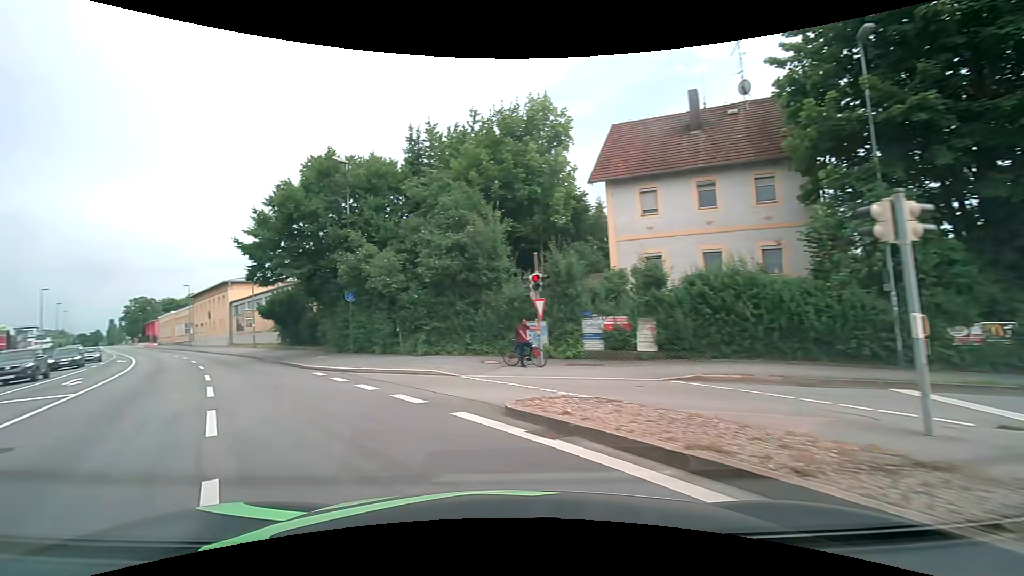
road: primary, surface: asphalt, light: Day
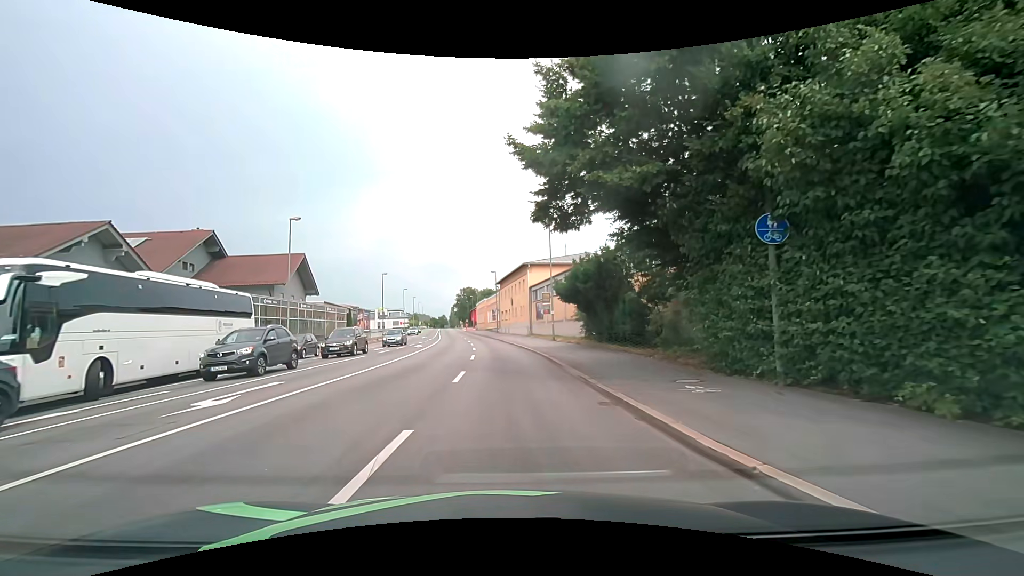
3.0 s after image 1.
(-6.4, +15.7) m; -32°
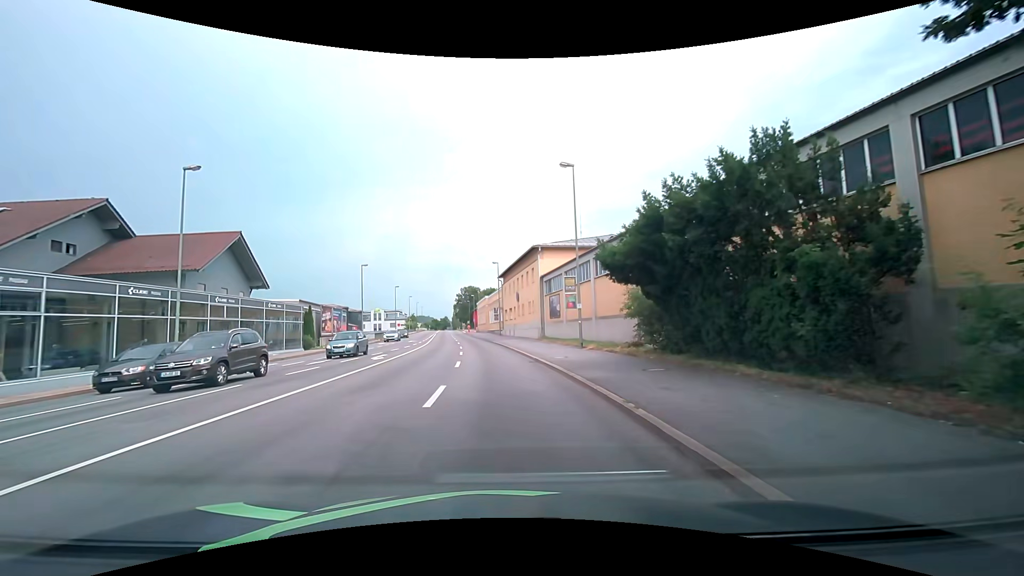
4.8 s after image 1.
(-0.2, +13.3) m; -1°
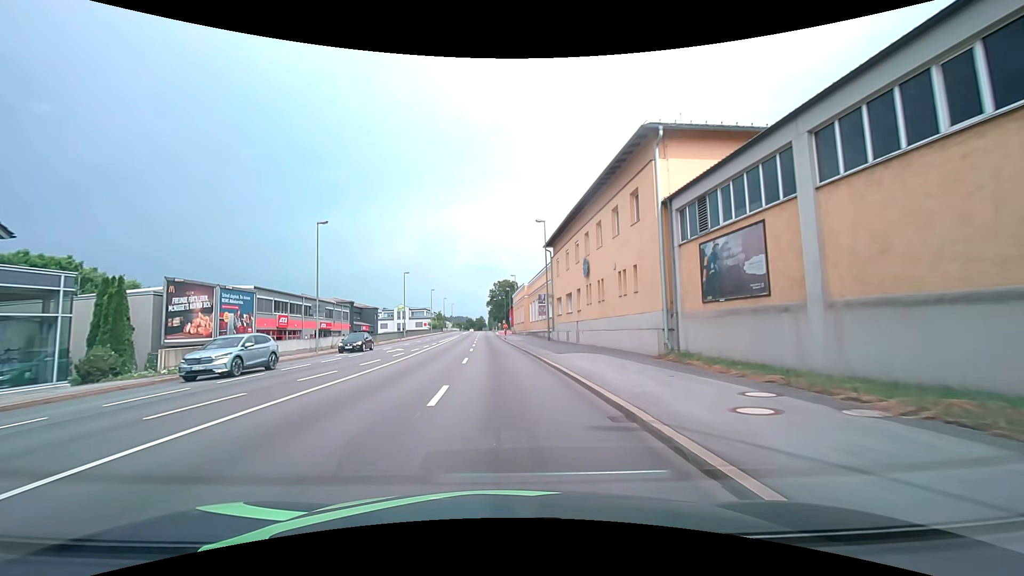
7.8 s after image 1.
(-1.2, +27.4) m; -4°
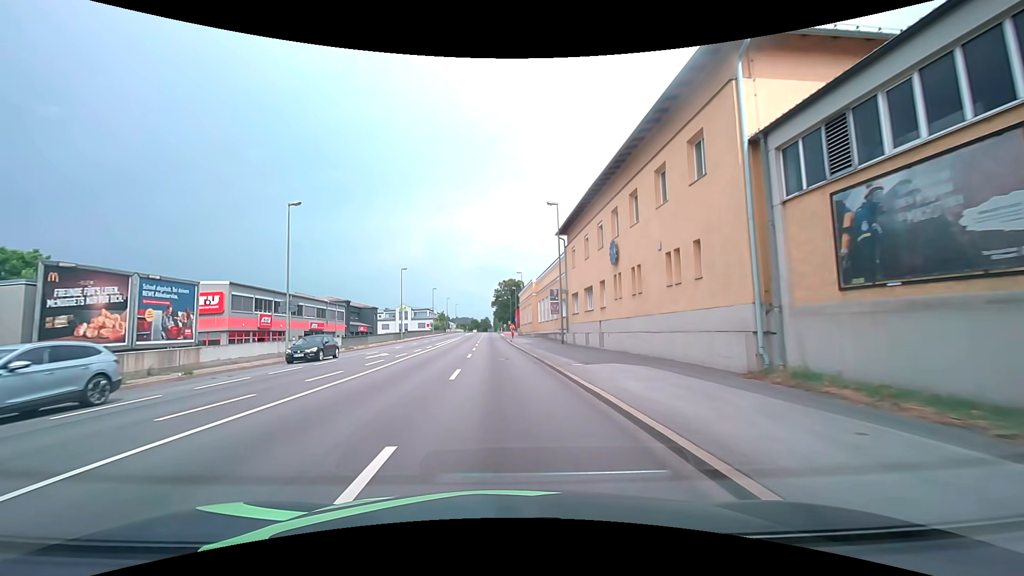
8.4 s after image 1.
(0.0, +6.3) m; -1°
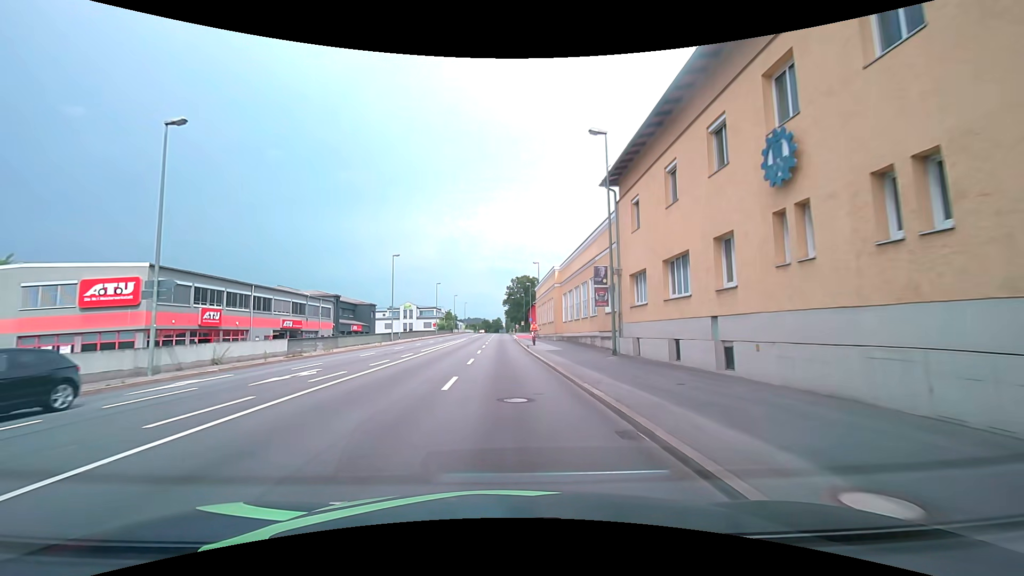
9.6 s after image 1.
(-0.2, +13.3) m; -2°
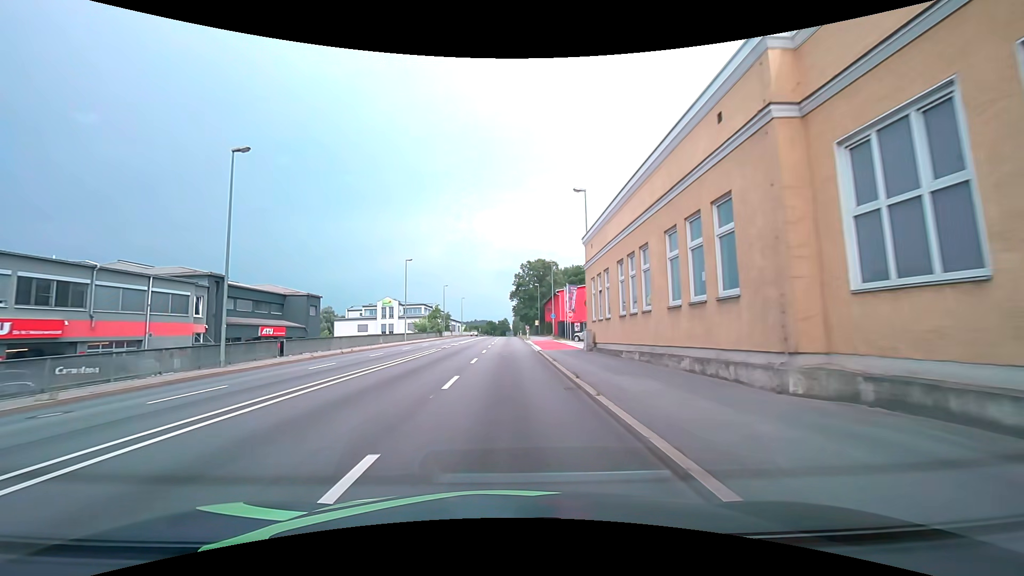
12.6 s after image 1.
(-0.1, +36.0) m; -1°
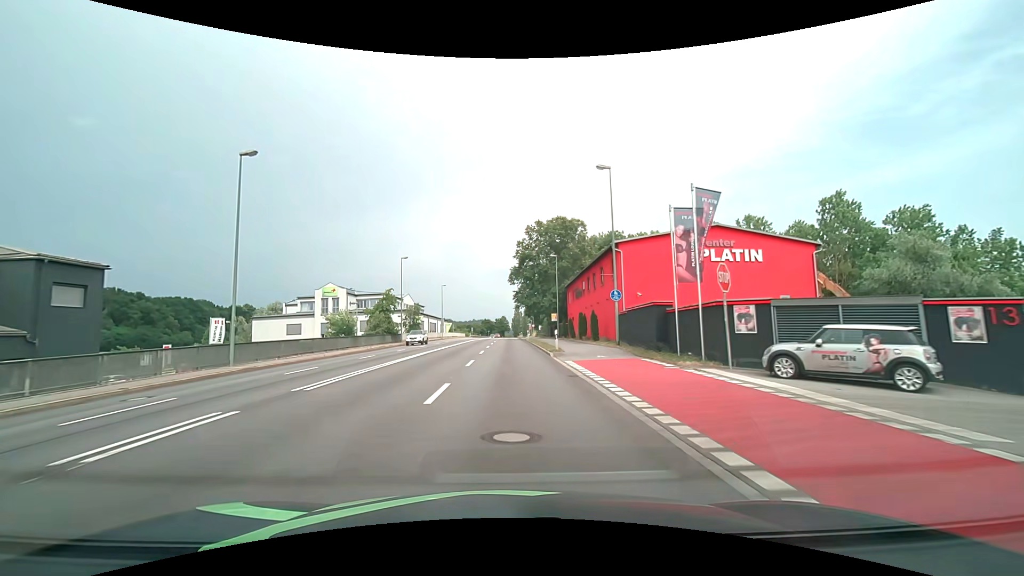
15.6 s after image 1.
(+0.1, +38.5) m; 0°
(0, +10) (0, +20) (0, +30) (0, +40) (0, +50) (0, +60) (0, +70) (0, +80) (0, +90) (0, +100) m
